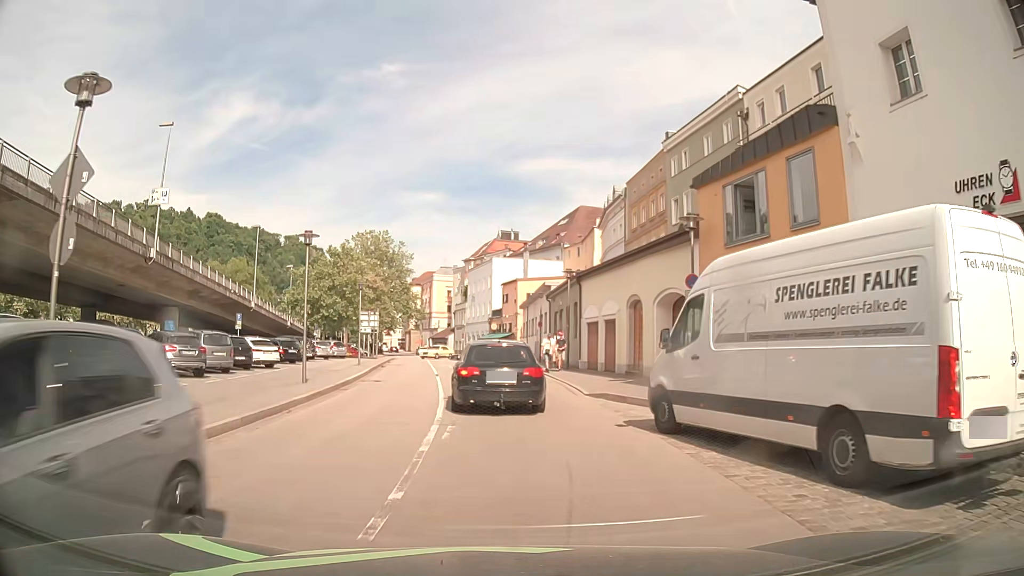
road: residential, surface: asphalt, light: Day
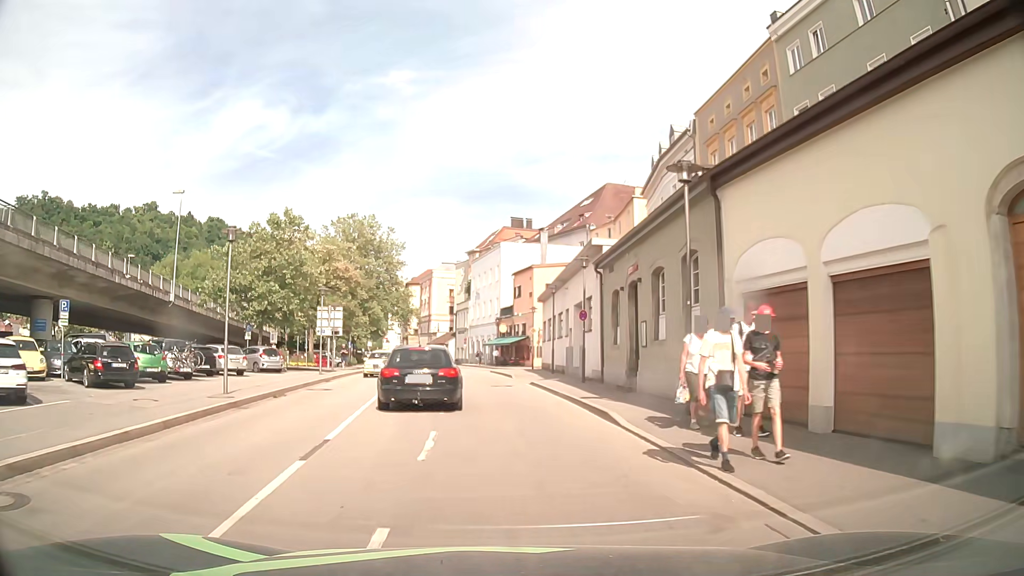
(0.0, +19.7) m; 0°
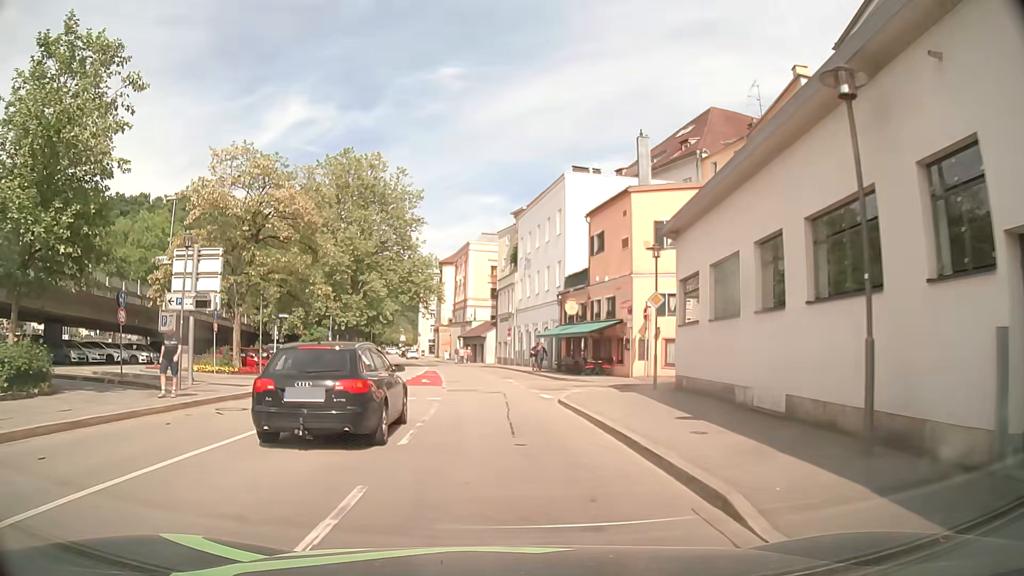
(-0.9, +28.7) m; -4°
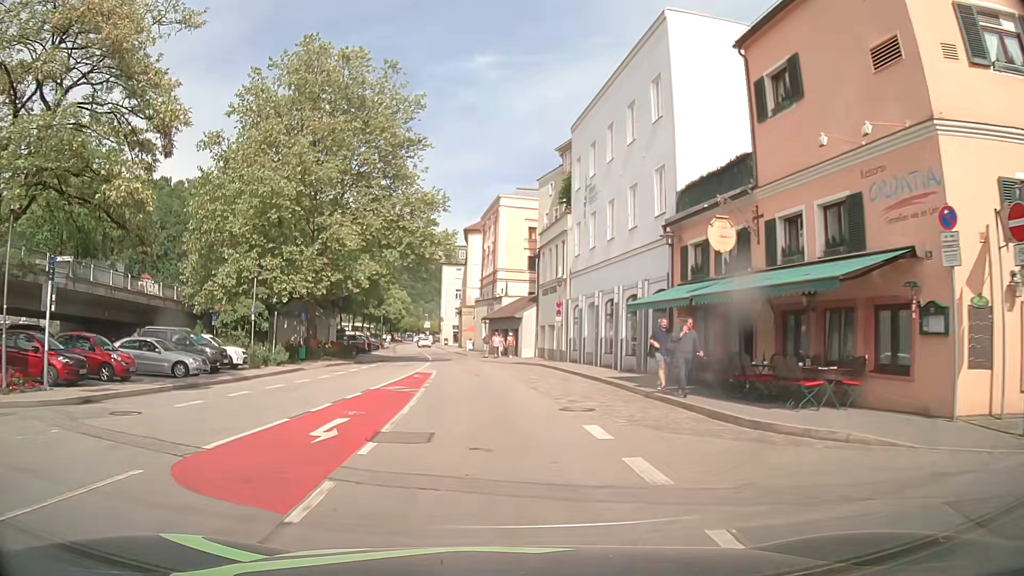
(-0.3, +22.6) m; -2°
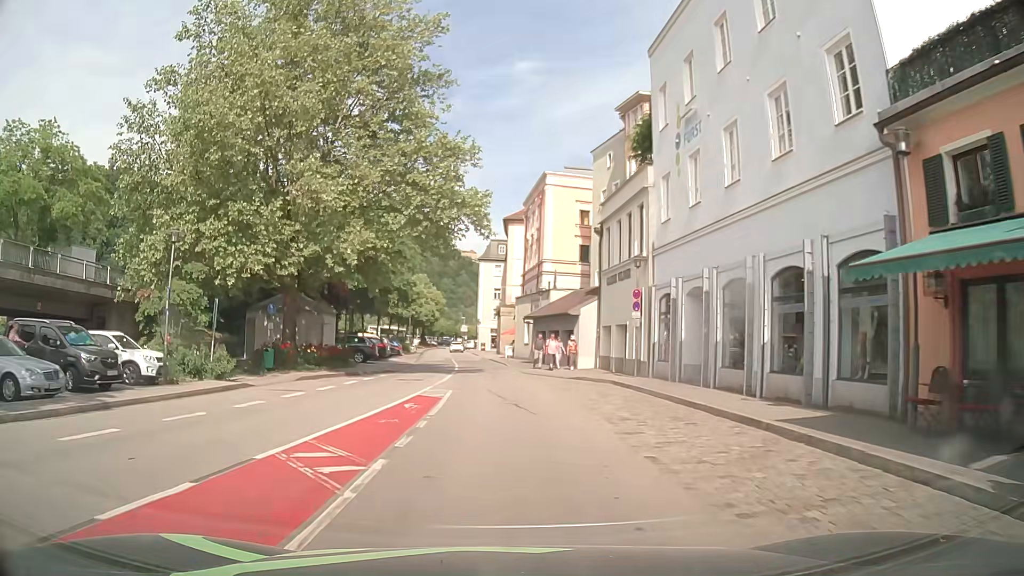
(-0.5, +11.8) m; -4°
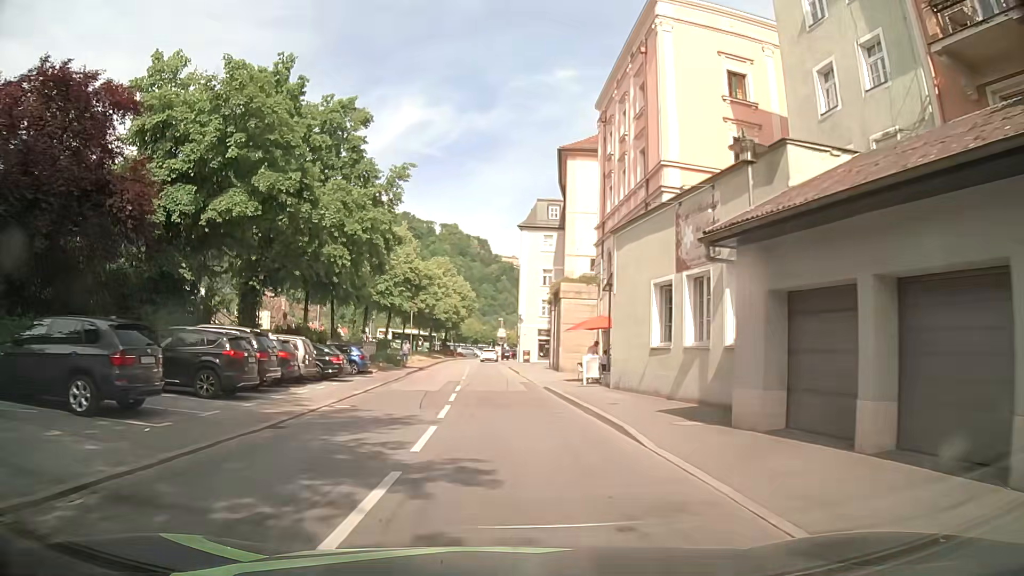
(-1.0, +32.5) m; -2°
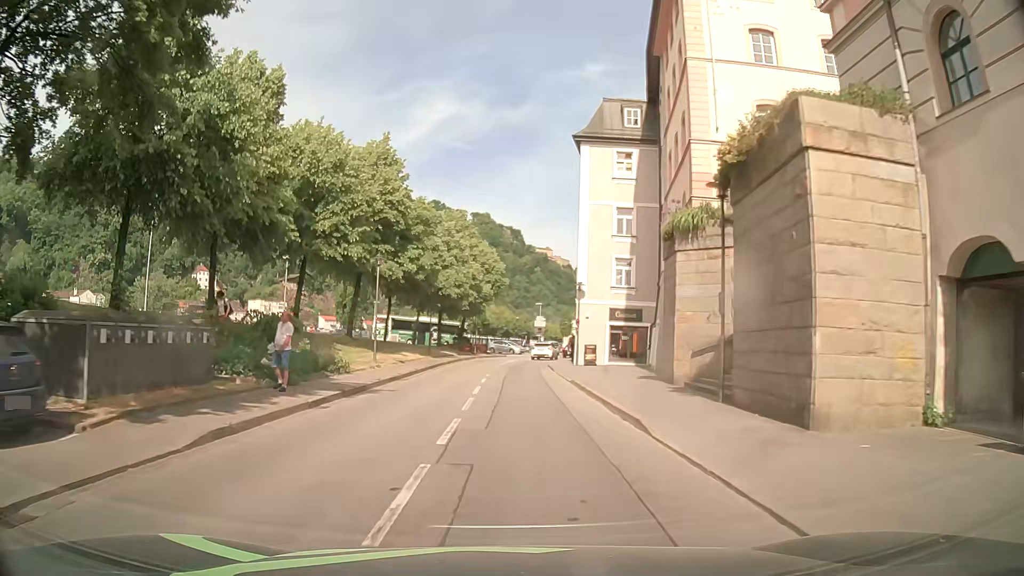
(-1.2, +27.4) m; -4°
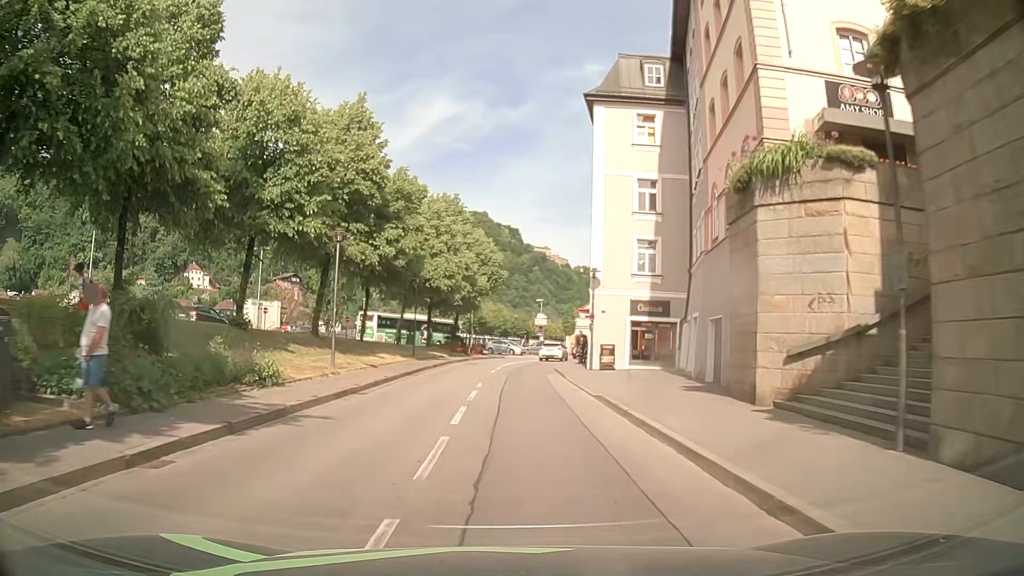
(0.0, +6.9) m; +1°
